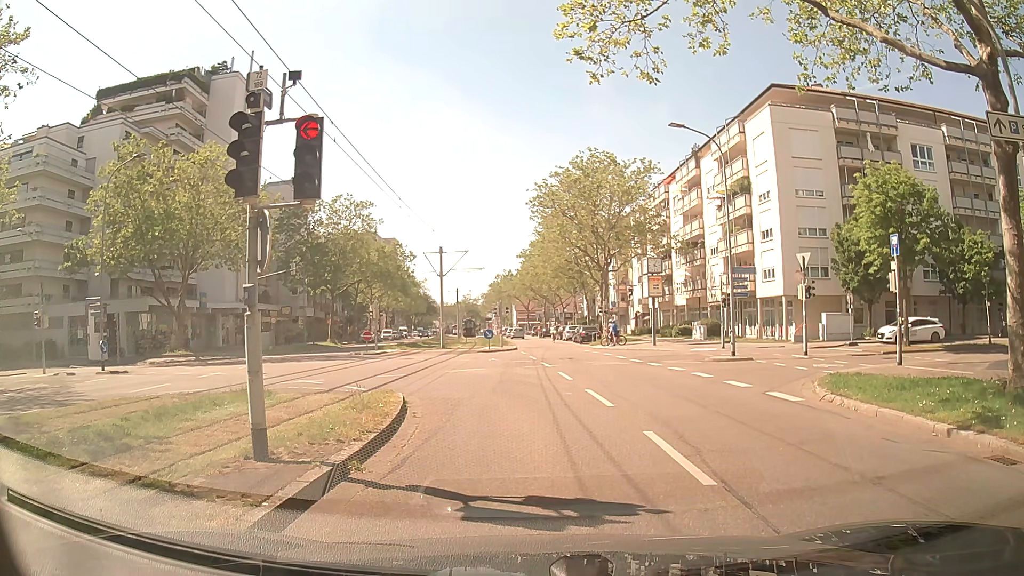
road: tertiary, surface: asphalt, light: Day
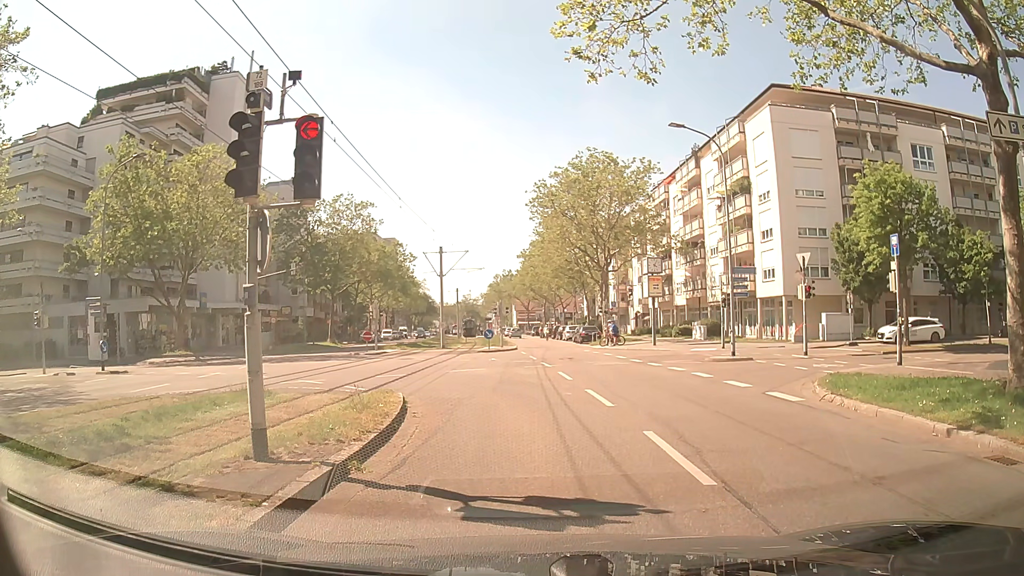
(0.0, 0.0) m; 0°
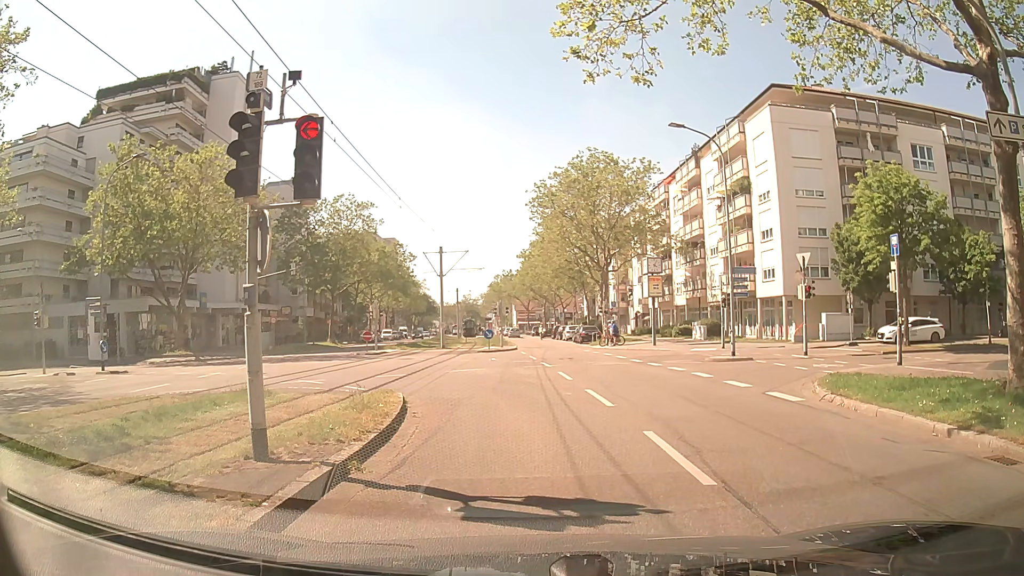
(0.0, 0.0) m; 0°
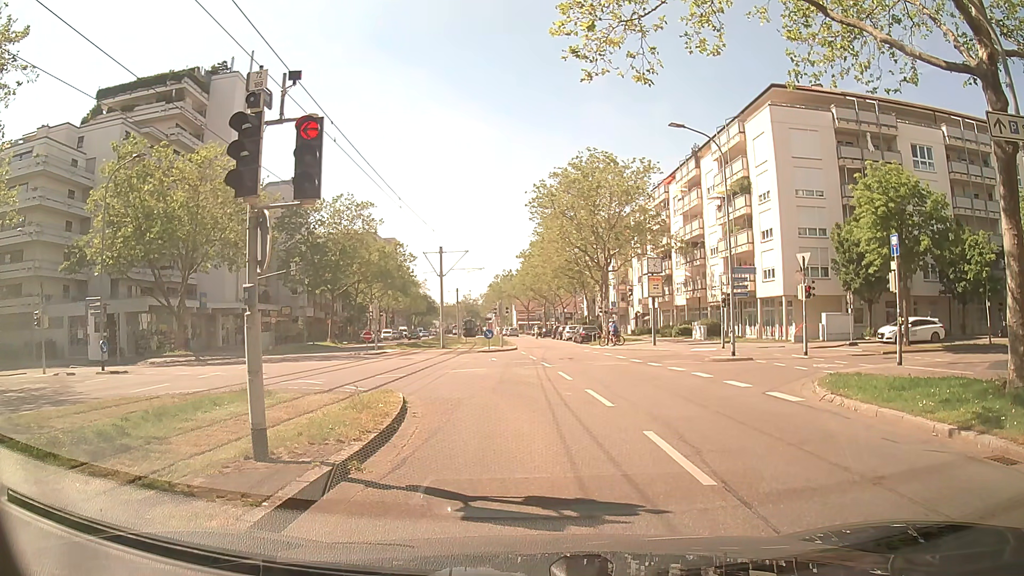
(0.0, 0.0) m; 0°
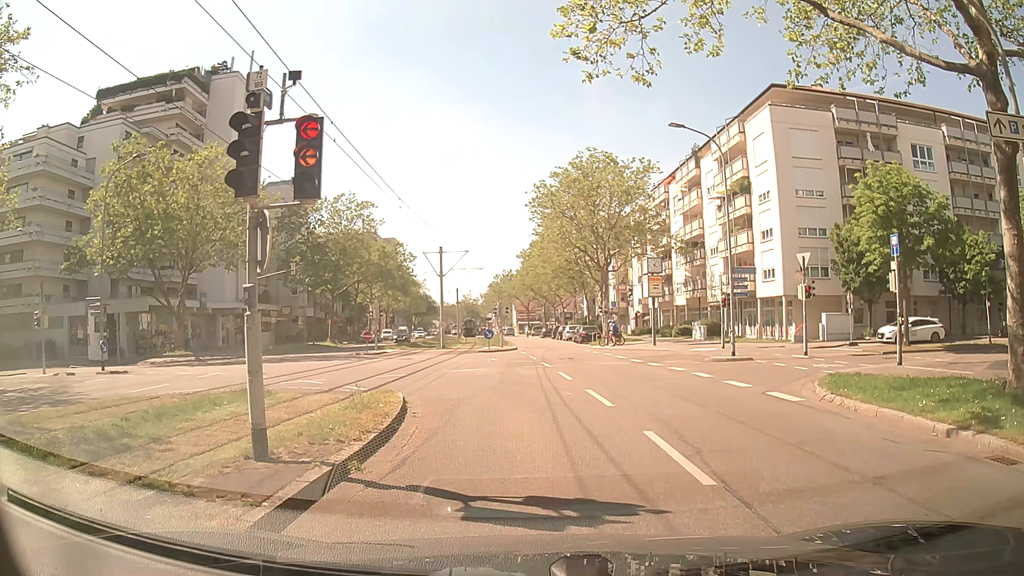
(0.0, 0.0) m; 0°
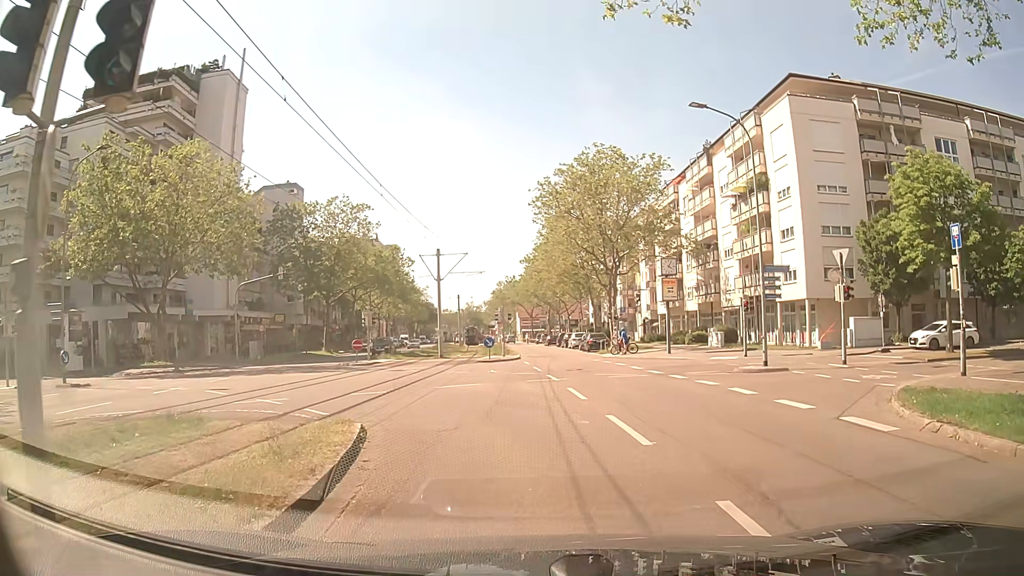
(-0.1, +3.6) m; 0°
